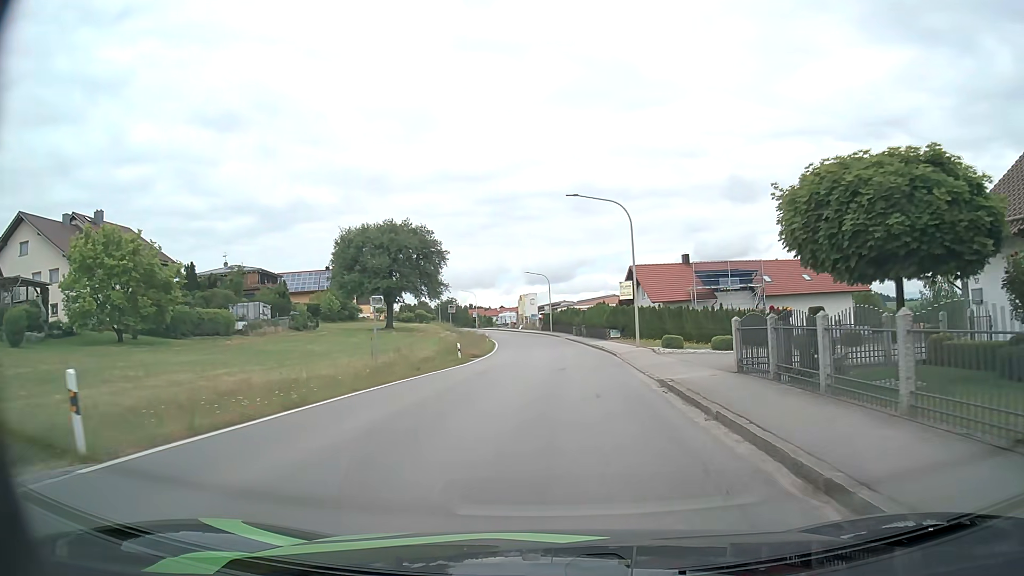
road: secondary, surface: asphalt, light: Day
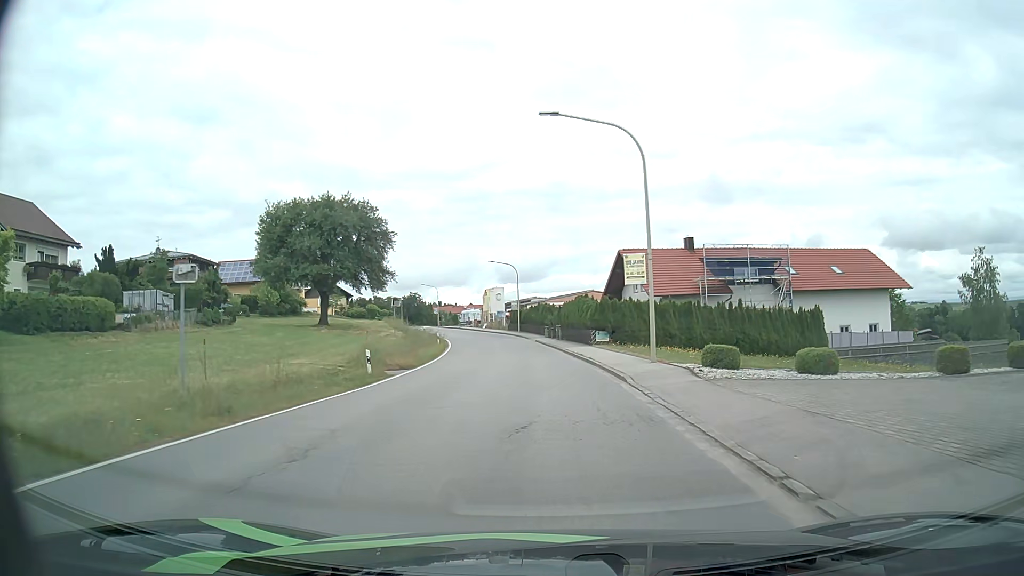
(+0.3, +12.5) m; +2°
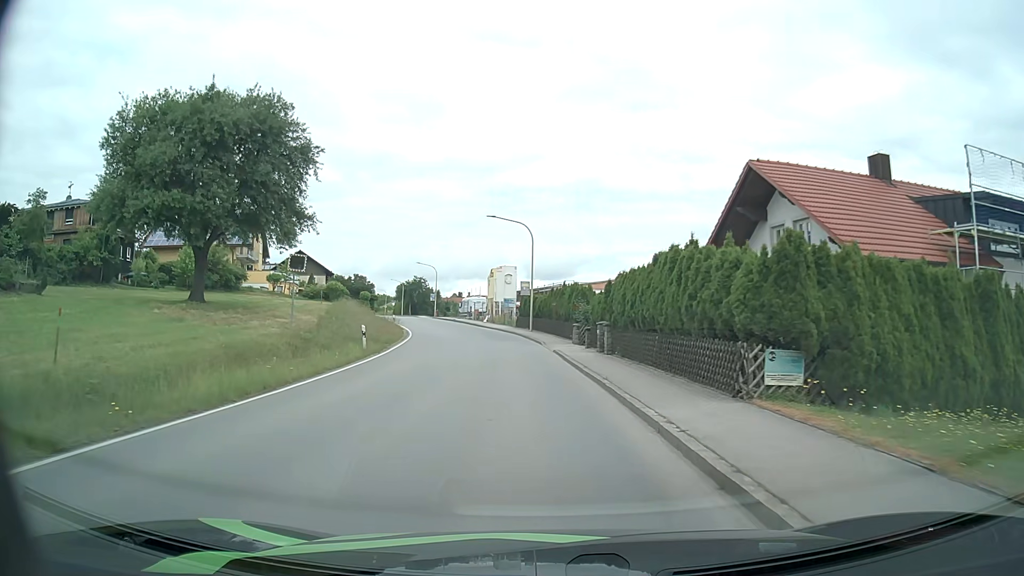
(-0.2, +25.6) m; -2°
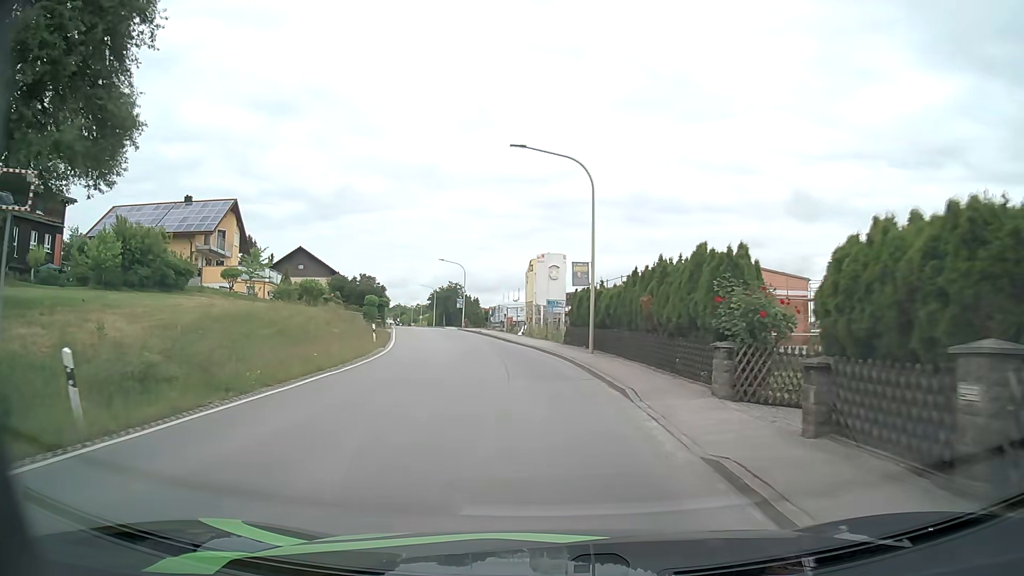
(-0.6, +19.6) m; -4°
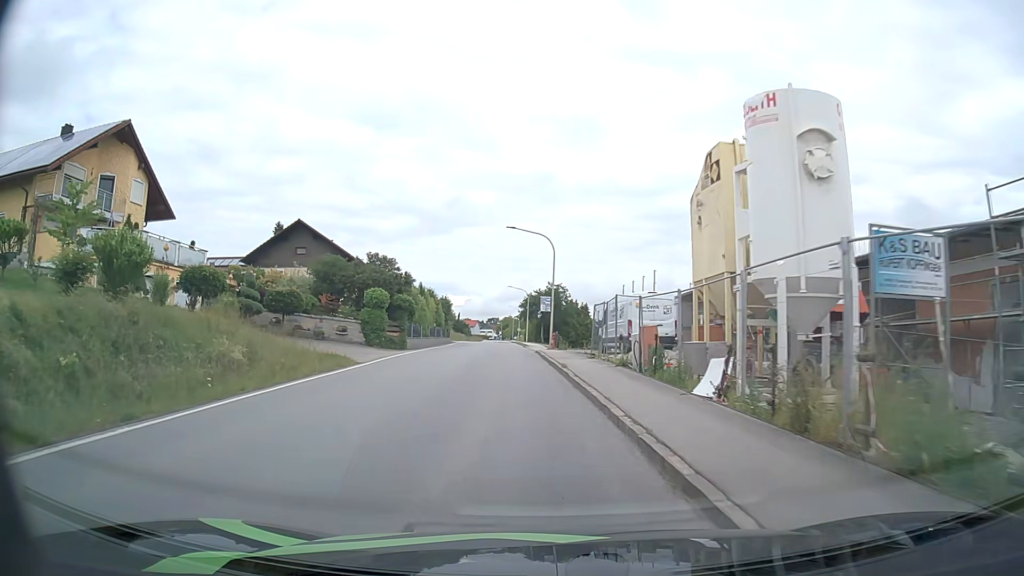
(-2.1, +32.0) m; -10°
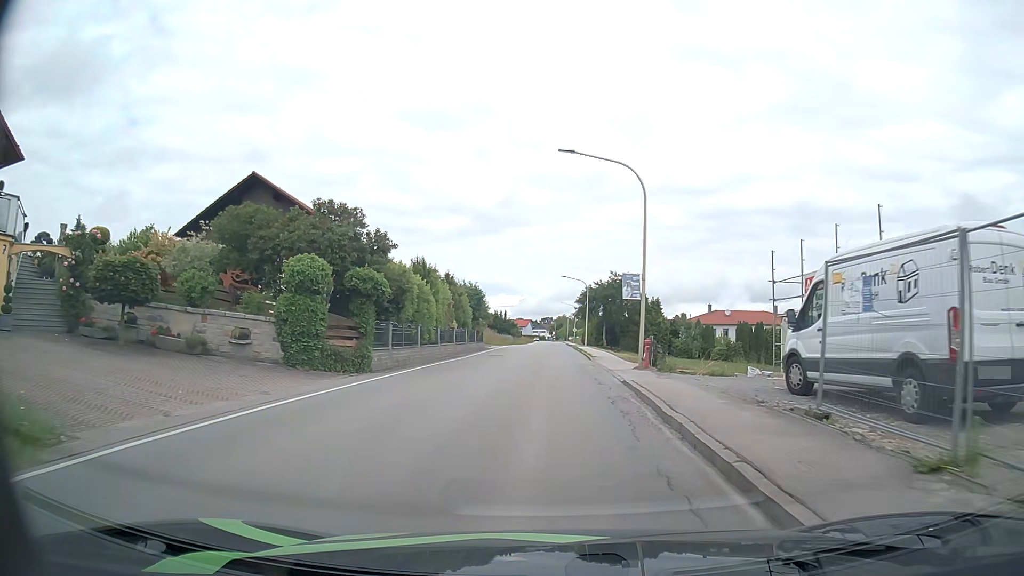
(-1.0, +18.4) m; -5°
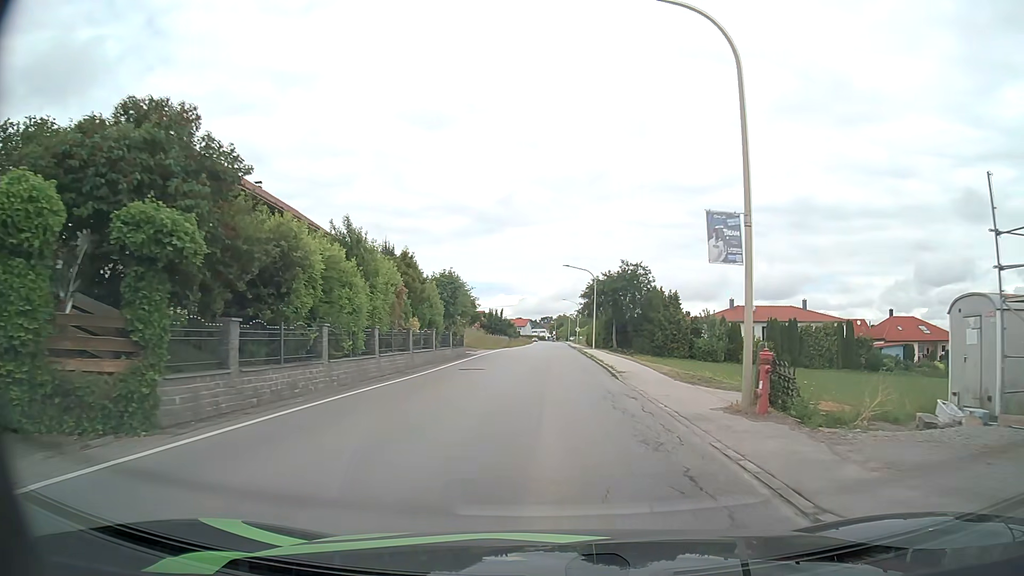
(0.0, +12.1) m; 0°
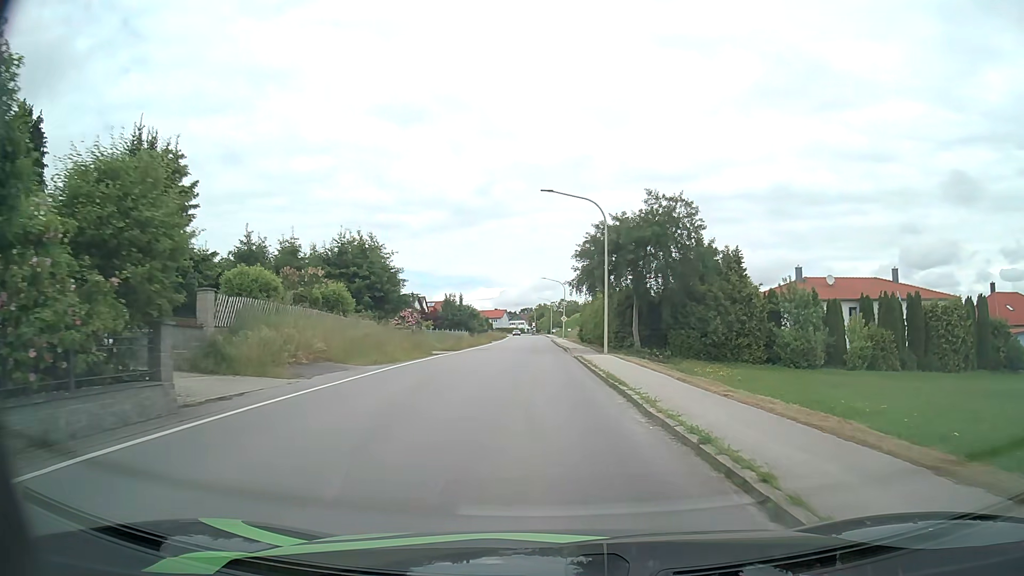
(+0.6, +30.3) m; +2°
(0, +10) (0, +20) (0, +30) (-1, +40) (-1, +50) (-1, +60) (-2, +70) (-2, +80) (-2, +90) (-2, +100) m
